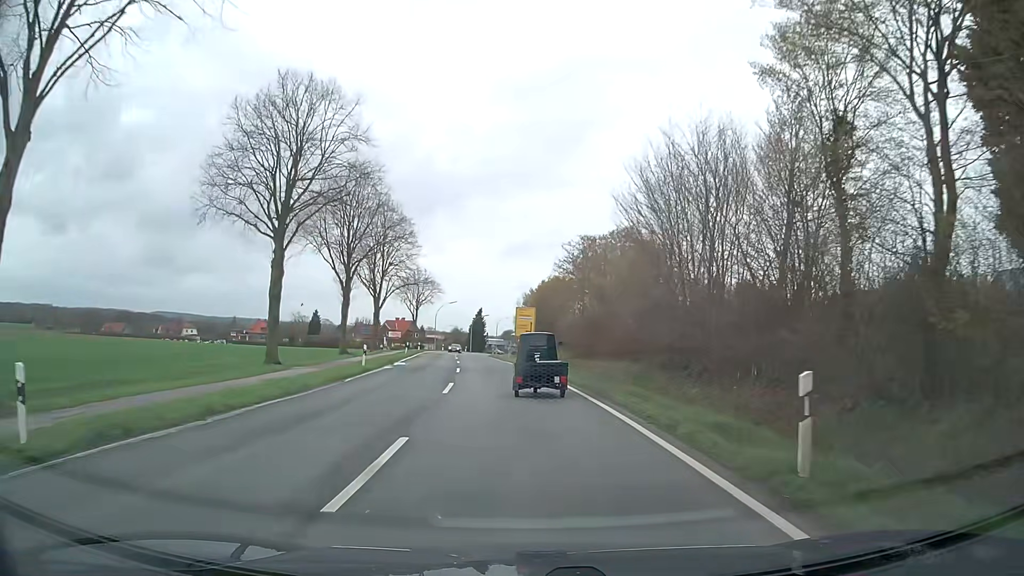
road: secondary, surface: asphalt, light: Day
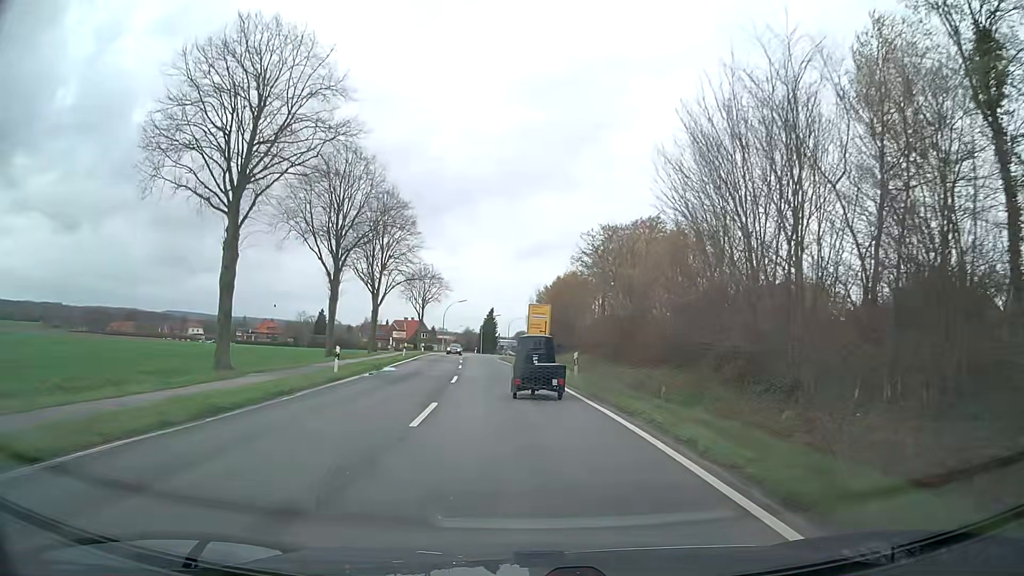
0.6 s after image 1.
(-0.1, +6.6) m; -2°
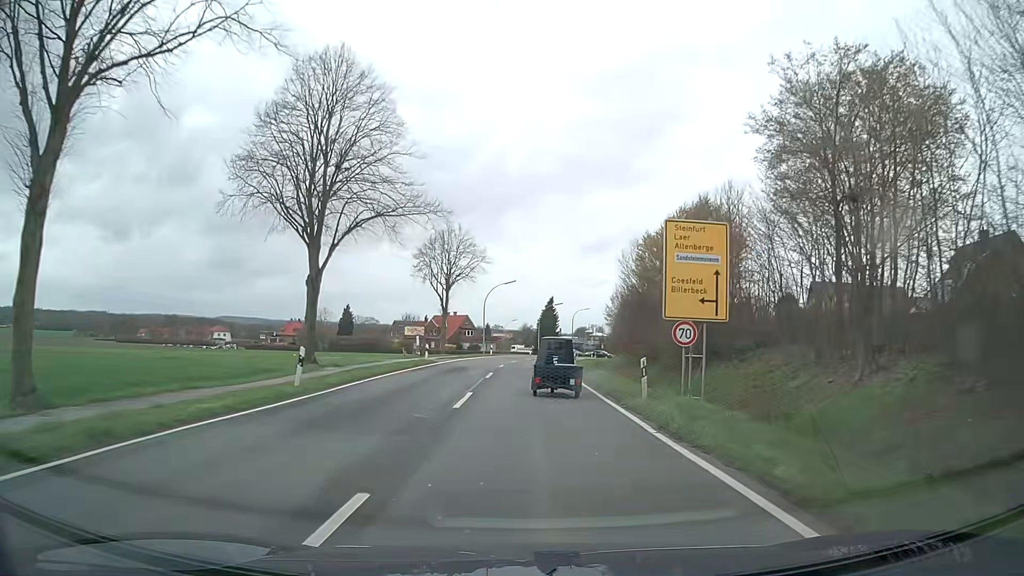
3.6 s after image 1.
(-1.1, +33.3) m; -4°
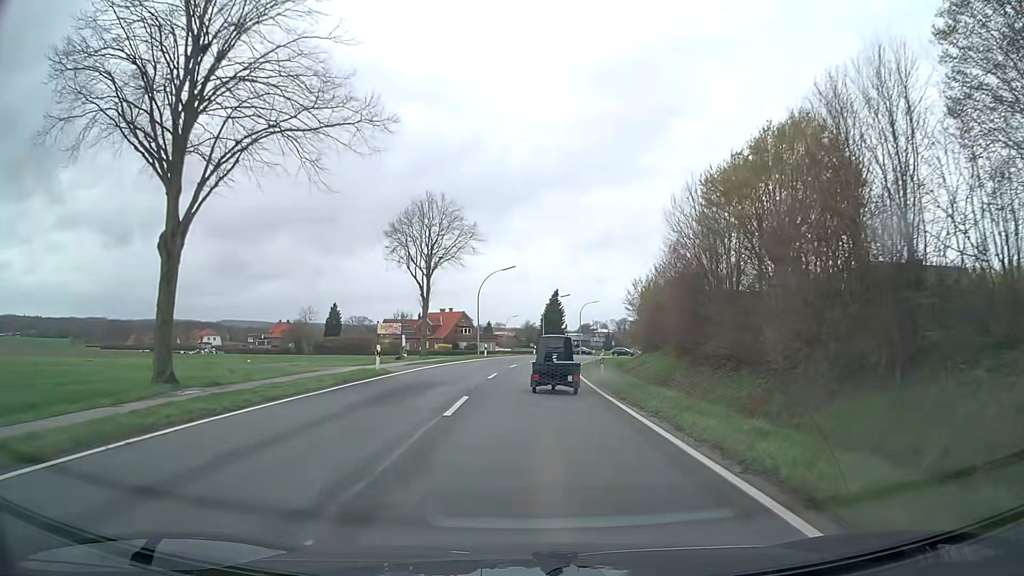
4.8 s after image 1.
(0.0, +13.7) m; 0°
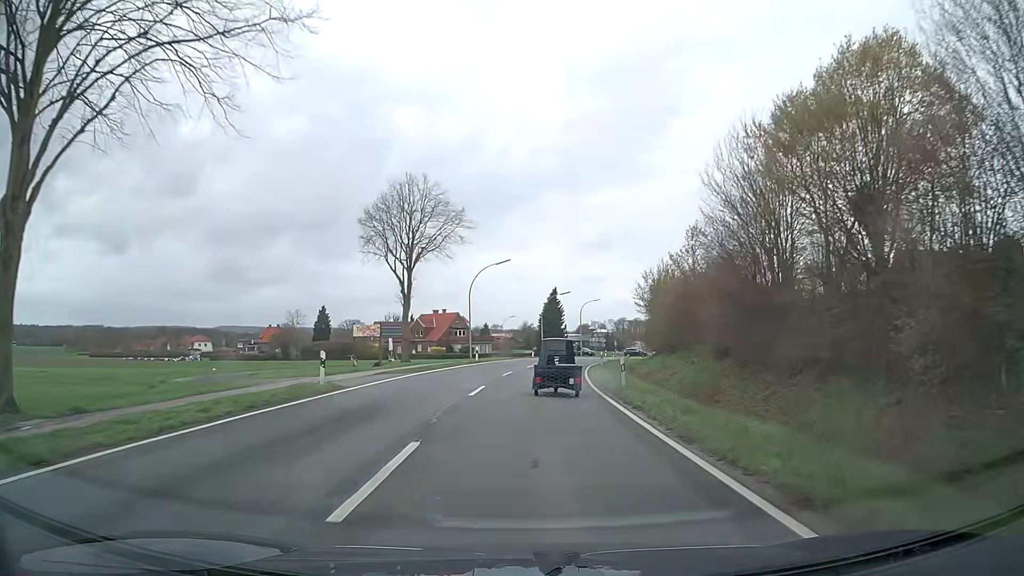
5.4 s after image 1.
(0.0, +6.9) m; 0°
